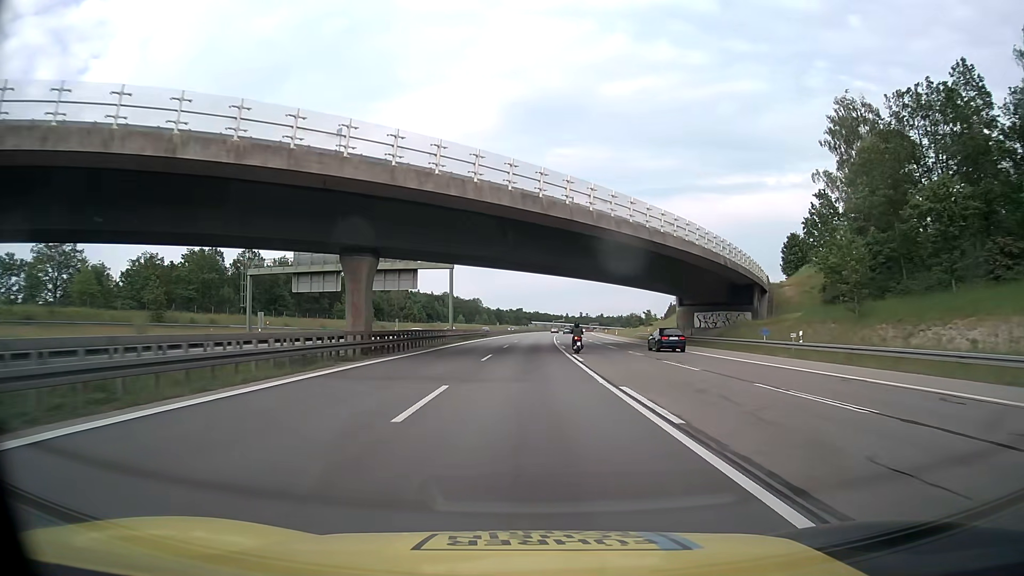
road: motorway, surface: asphalt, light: Day
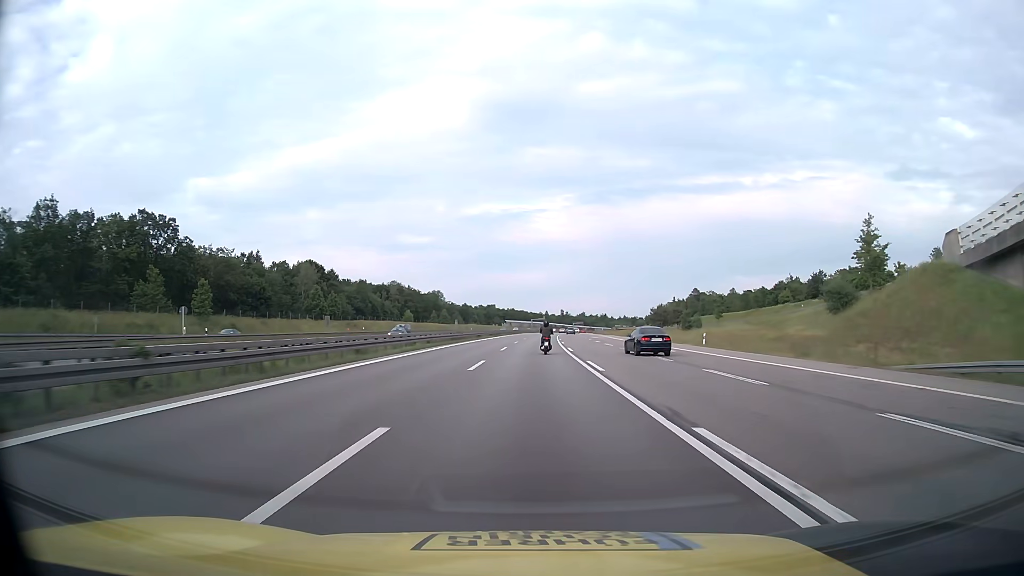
(+1.0, +78.8) m; +2°
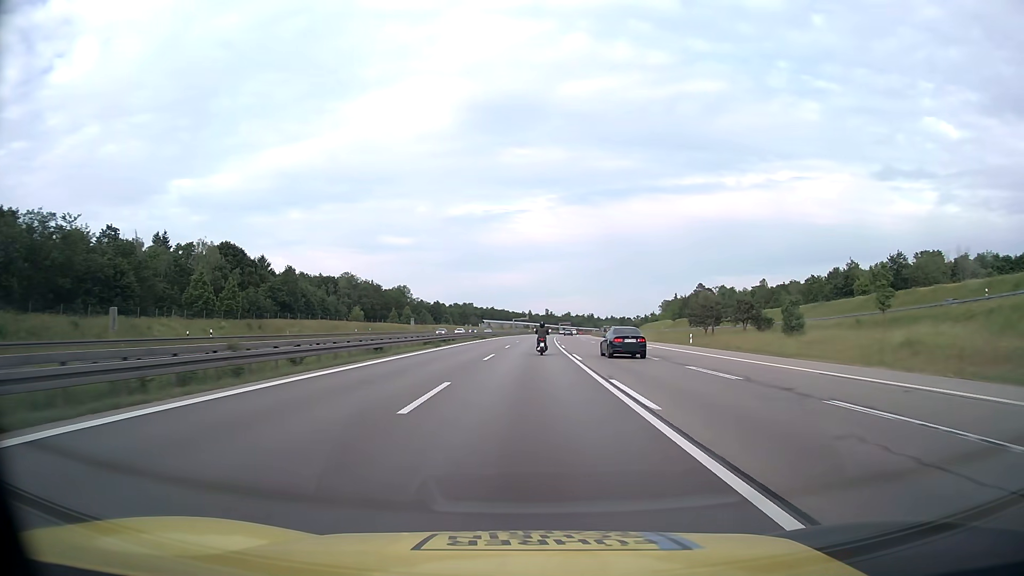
(+0.6, +46.4) m; +1°
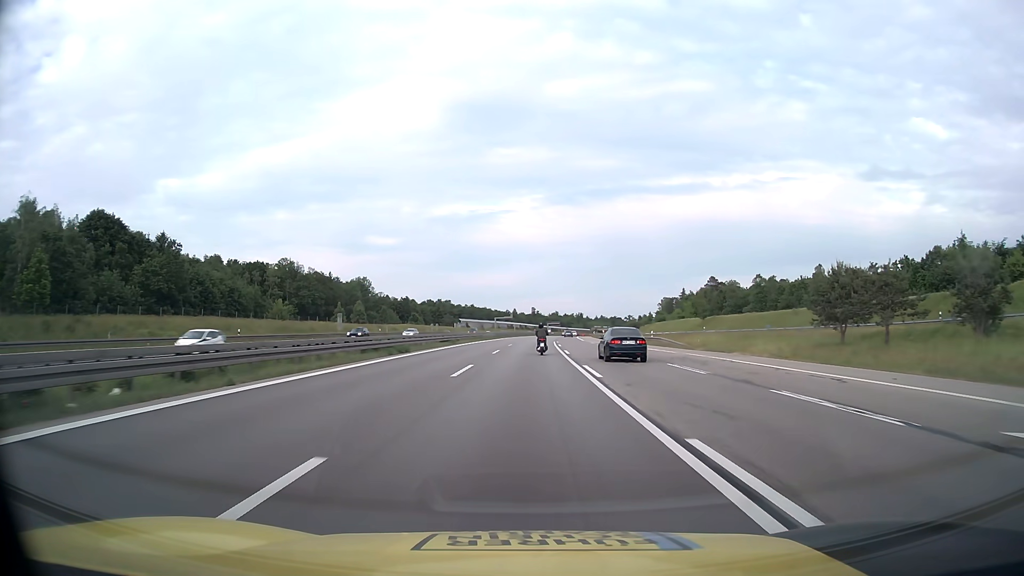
(+0.6, +45.7) m; +1°
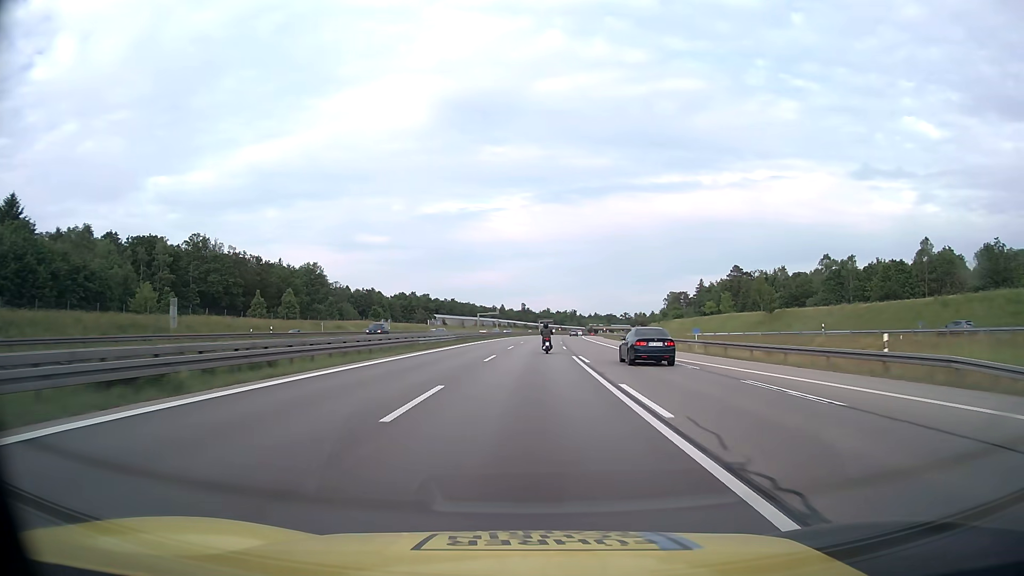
(+0.3, +45.3) m; +1°
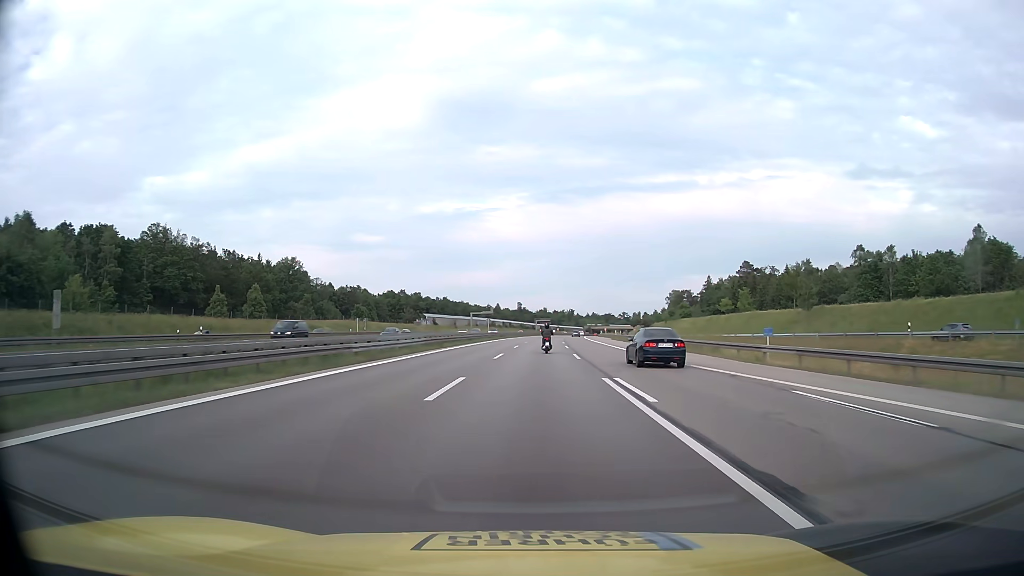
(0.0, +15.1) m; 0°
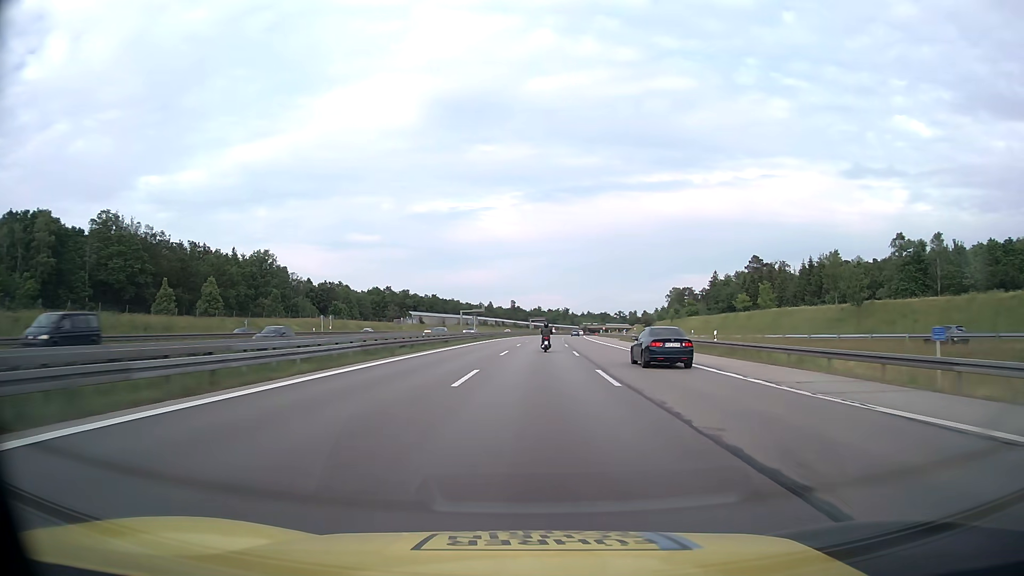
(+0.1, +15.1) m; 0°
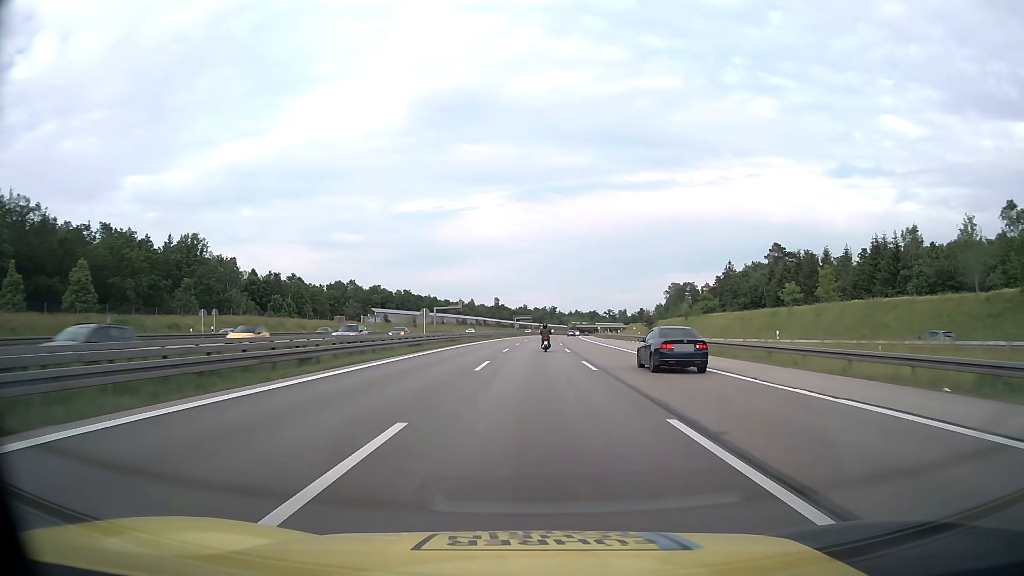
(+0.4, +30.1) m; +1°
(0, +10) (0, +20) (0, +30) (0, +40) (+1, +50) (+1, +60) (+1, +70) (+2, +80) (+2, +90) (+3, +100) m
